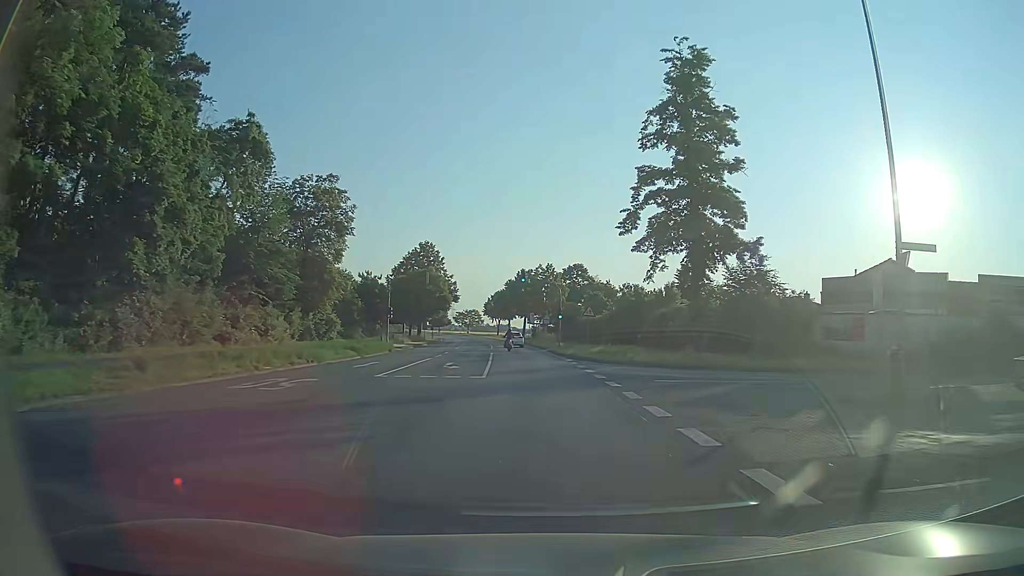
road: secondary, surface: asphalt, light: Day
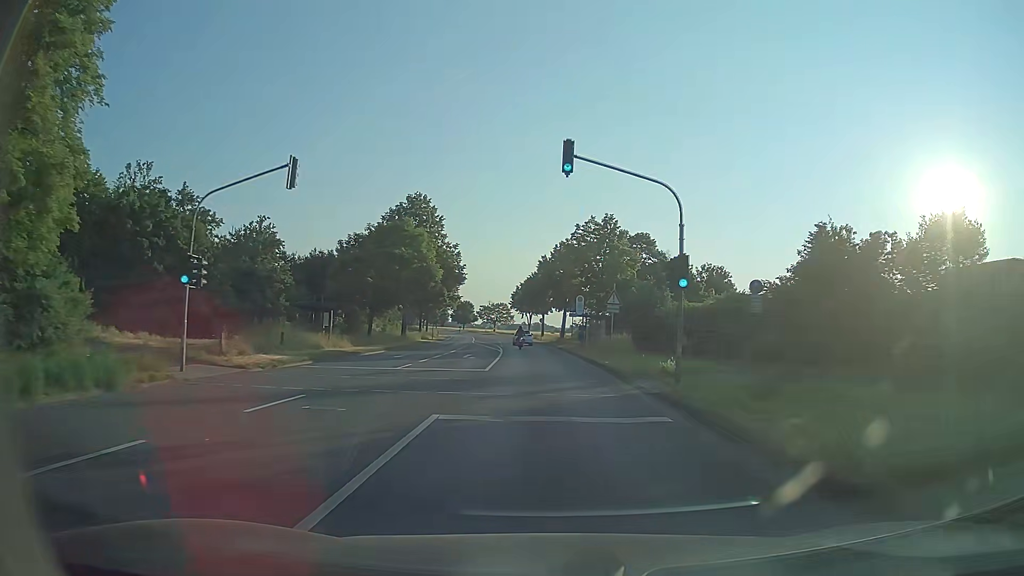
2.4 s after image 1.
(-1.1, +34.8) m; -3°
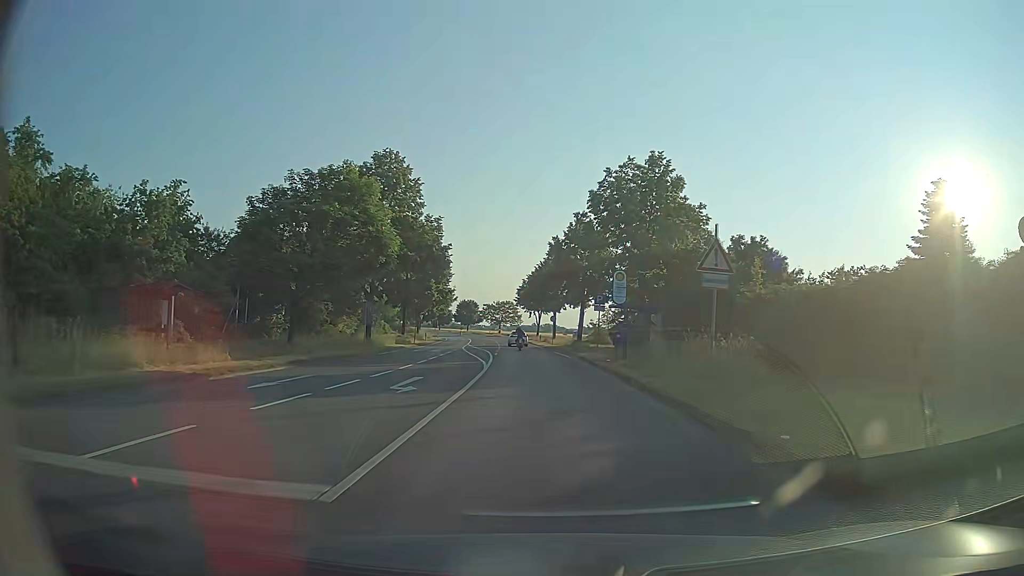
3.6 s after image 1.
(-0.1, +17.5) m; -1°
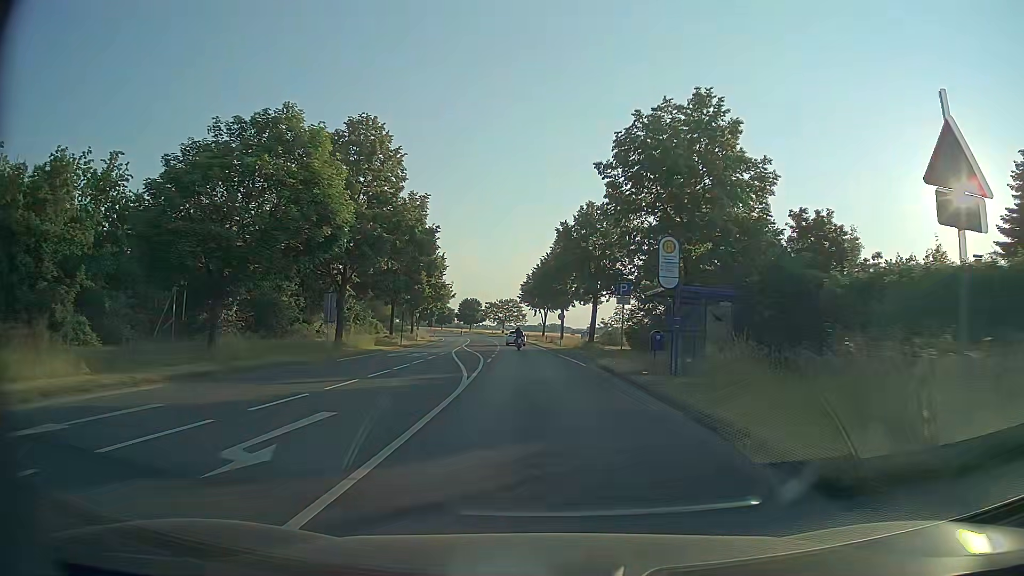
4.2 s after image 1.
(0.0, +8.8) m; 0°
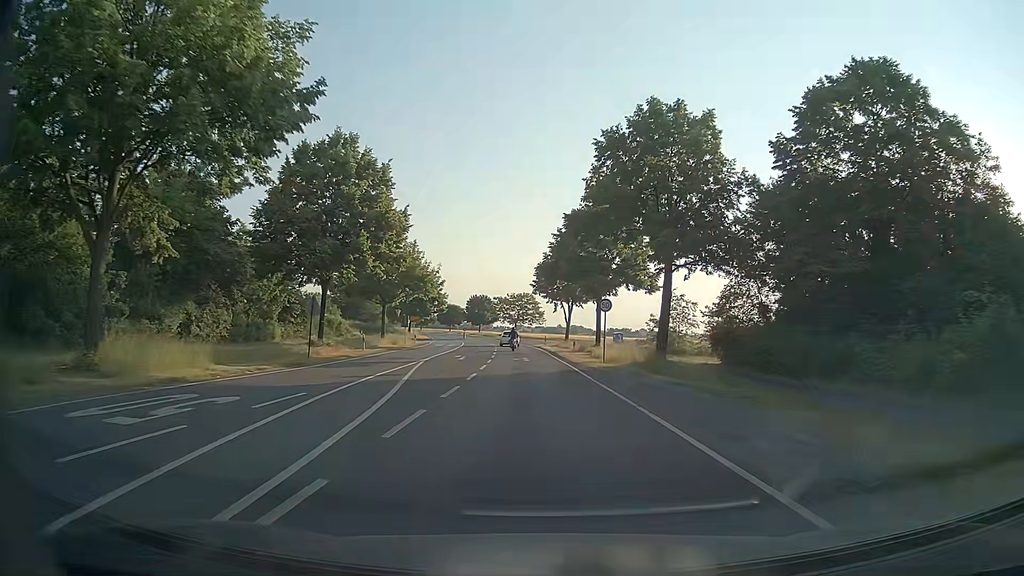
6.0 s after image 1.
(-0.3, +26.4) m; -2°
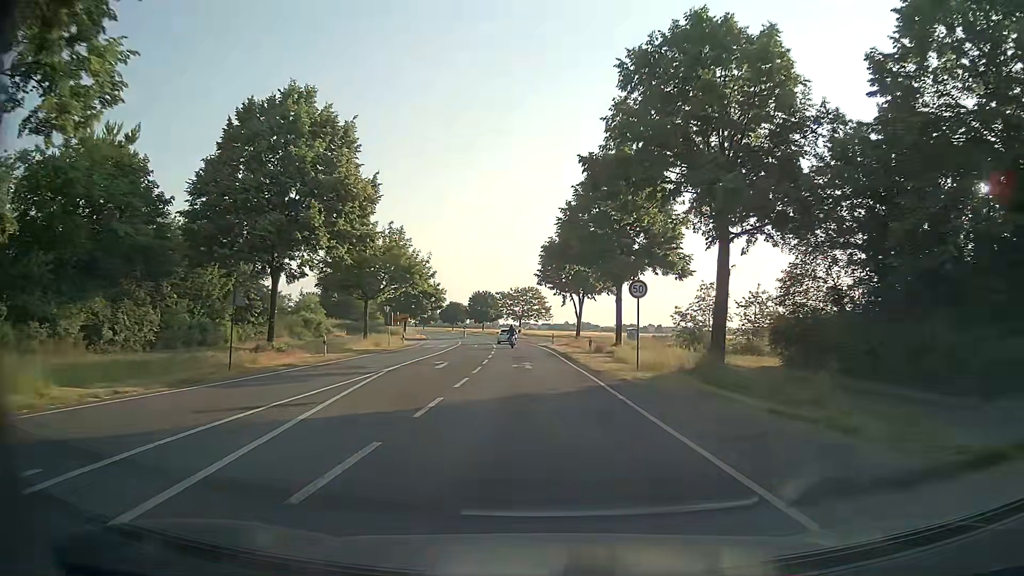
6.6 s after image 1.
(0.0, +8.8) m; 0°
(0, +10) (0, +20) (-1, +30) (-1, +40) (-2, +50) (-3, +60) (-4, +70) (-5, +80) (-7, +90) (-9, +99) m
